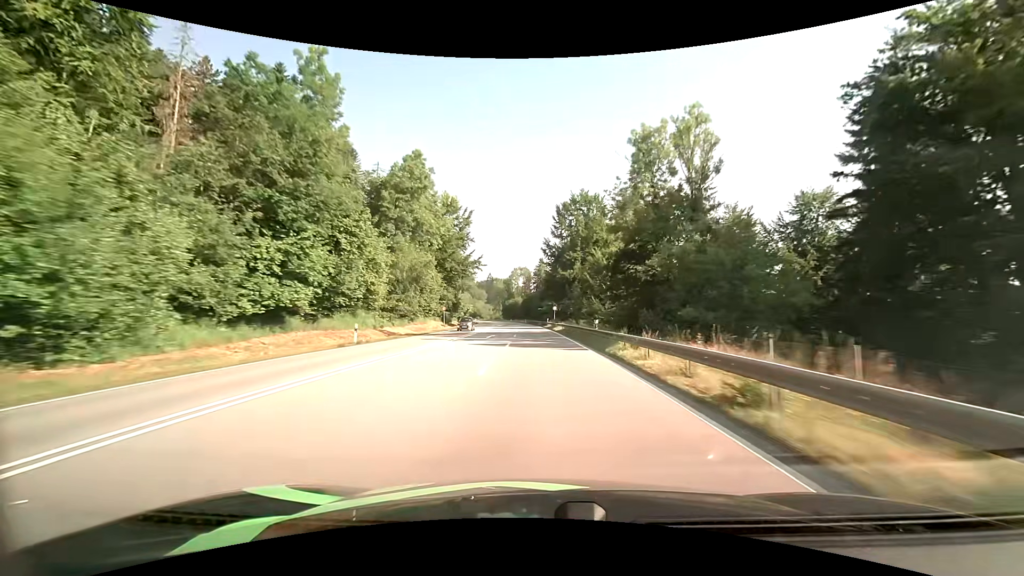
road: primary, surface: asphalt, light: Day
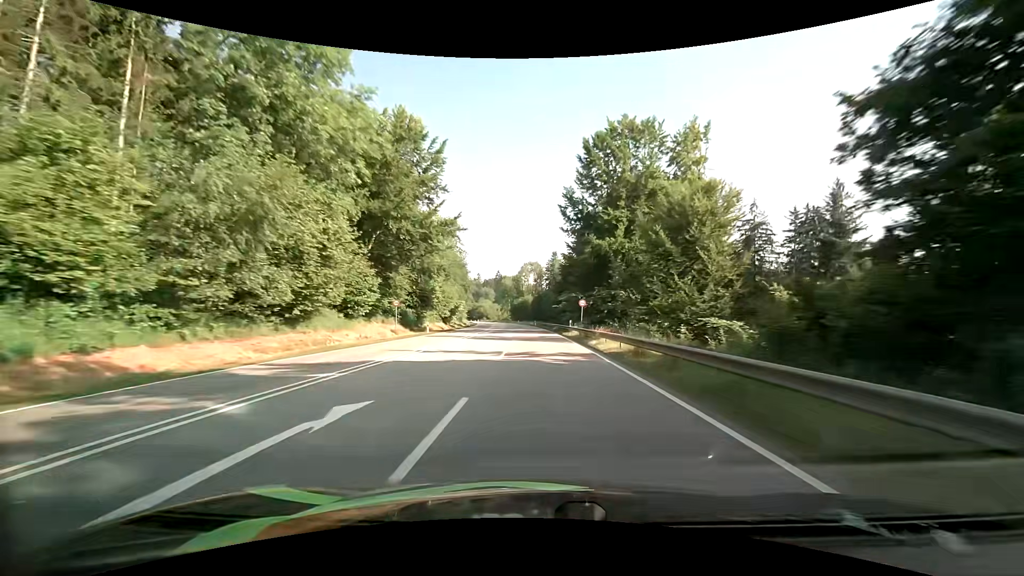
(-0.4, +30.7) m; -2°
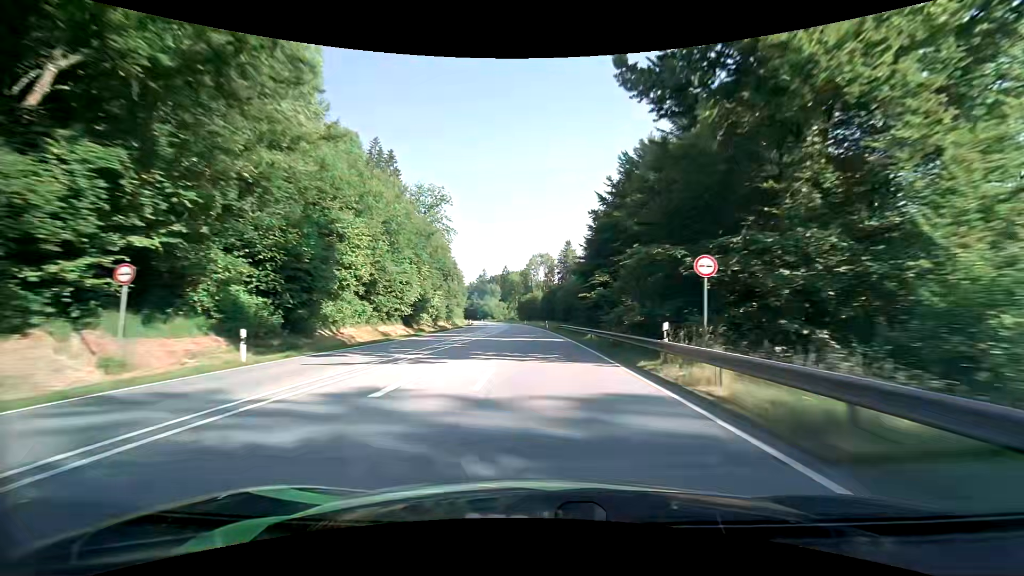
(-0.3, +30.8) m; -1°
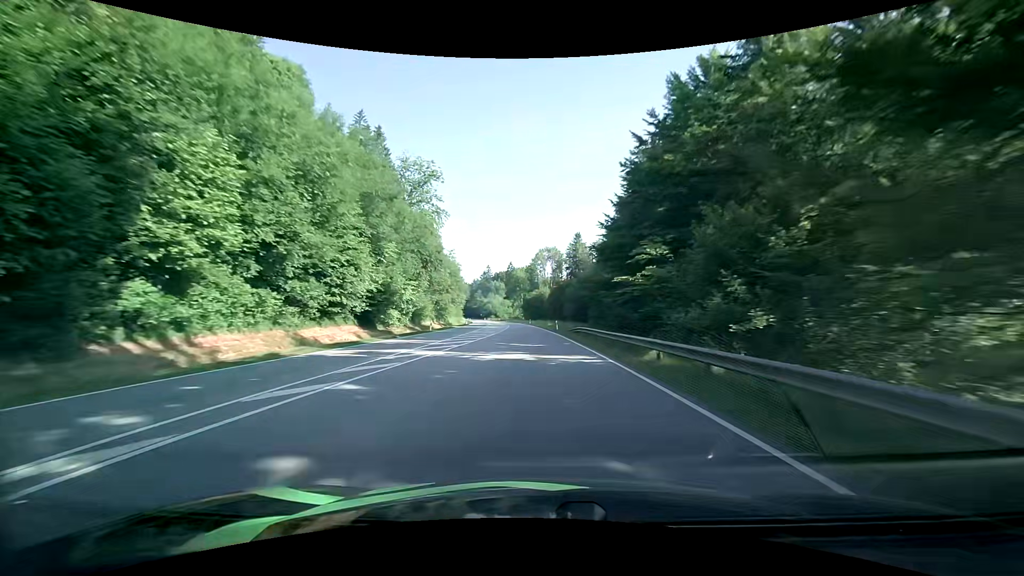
(-0.1, +15.4) m; -1°
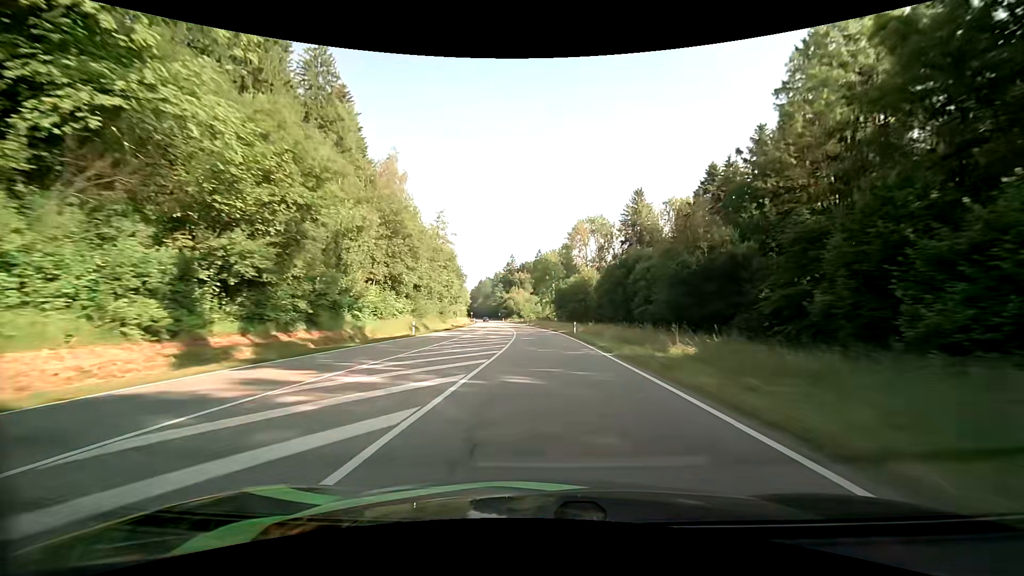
(-1.9, +61.6) m; -4°
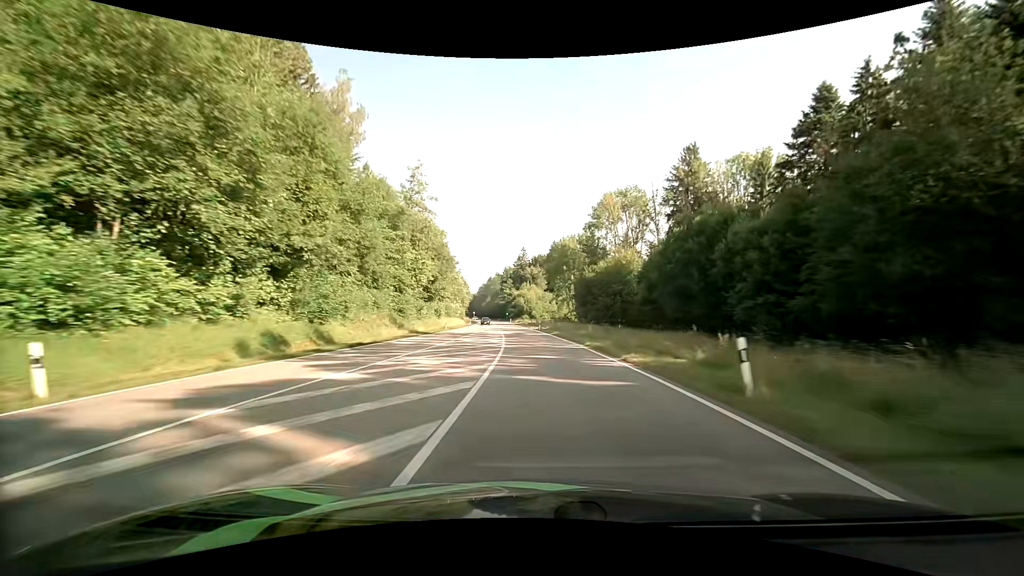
(-0.3, +30.9) m; -2°
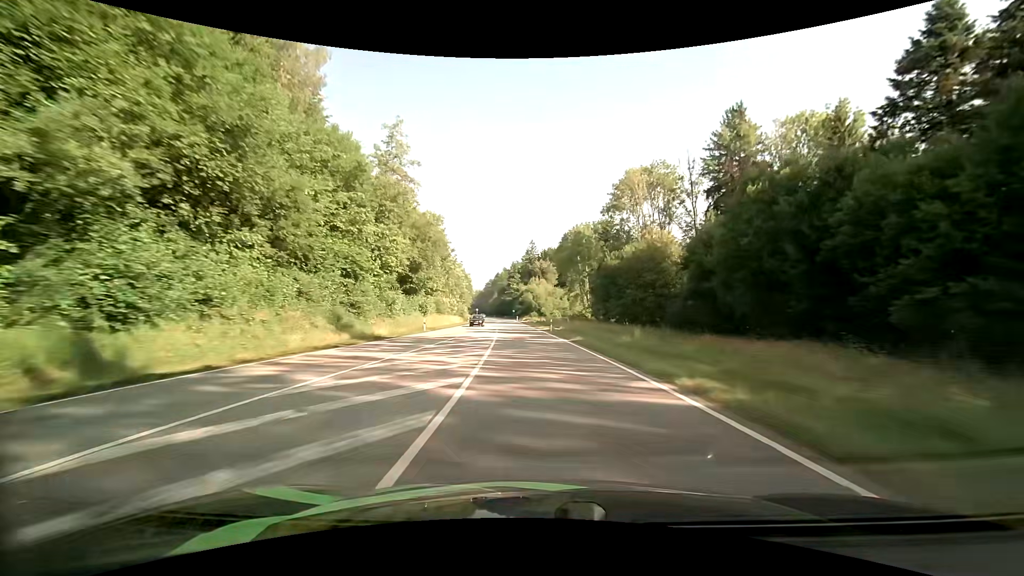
(-0.1, +15.4) m; -1°
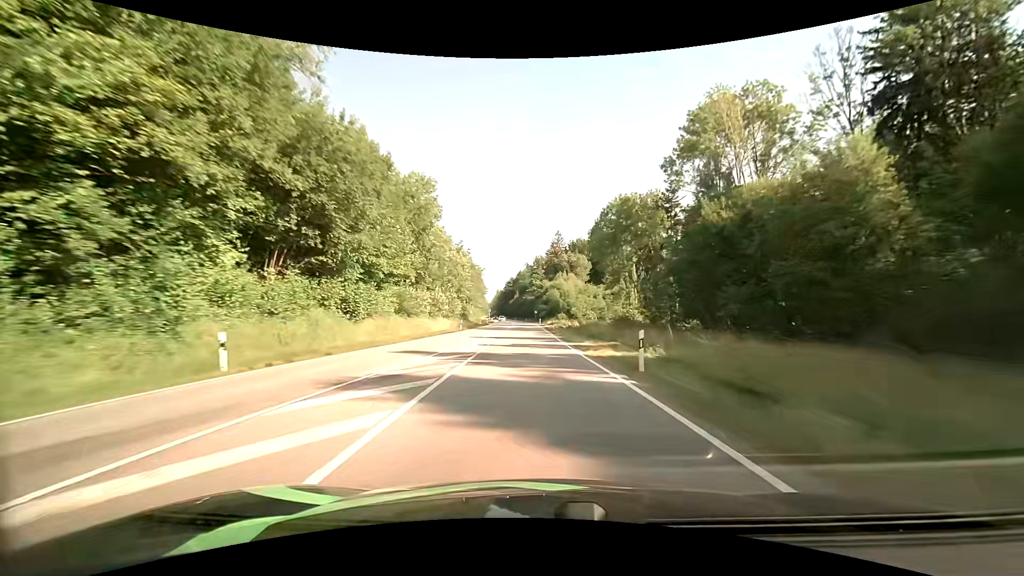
(-0.8, +30.6) m; -3°
(0, +10) (0, +20) (-1, +30) (-1, +40) (-1, +50) (-2, +60) (-2, +70) (-2, +80) (-3, +90) (-3, +100) m
